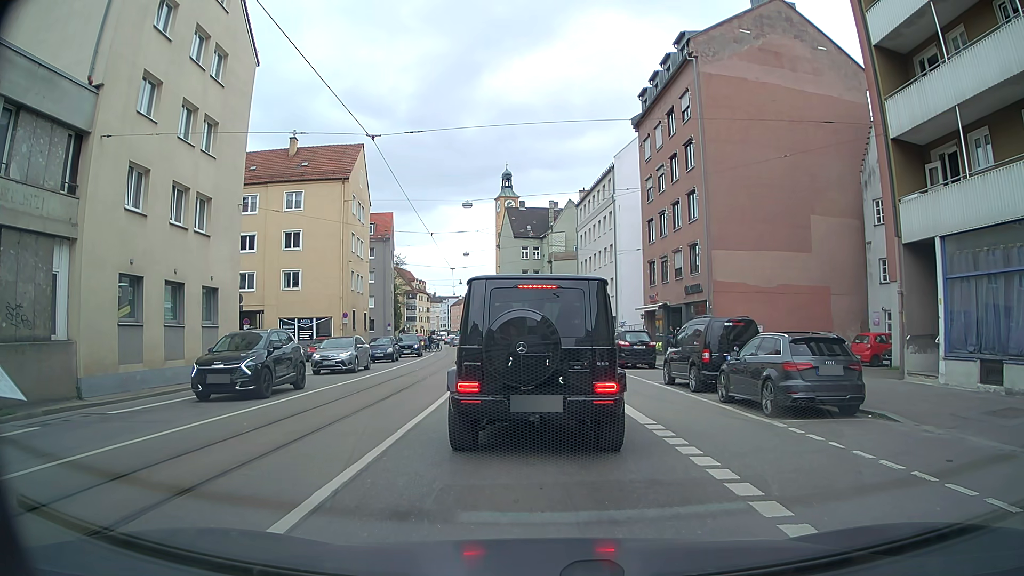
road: tertiary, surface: asphalt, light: Day
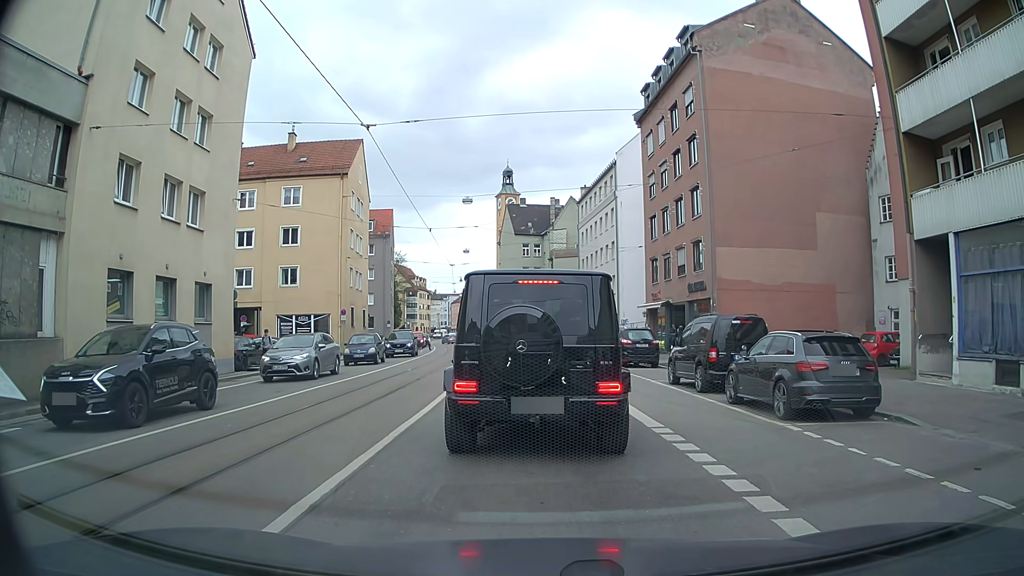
(0.0, +0.6) m; 0°
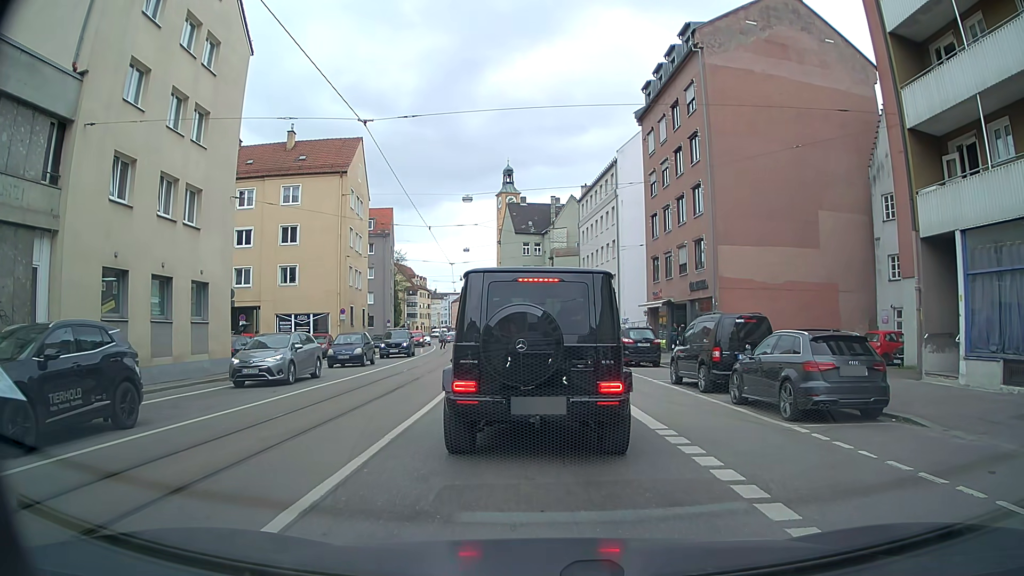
(0.0, +0.3) m; 0°
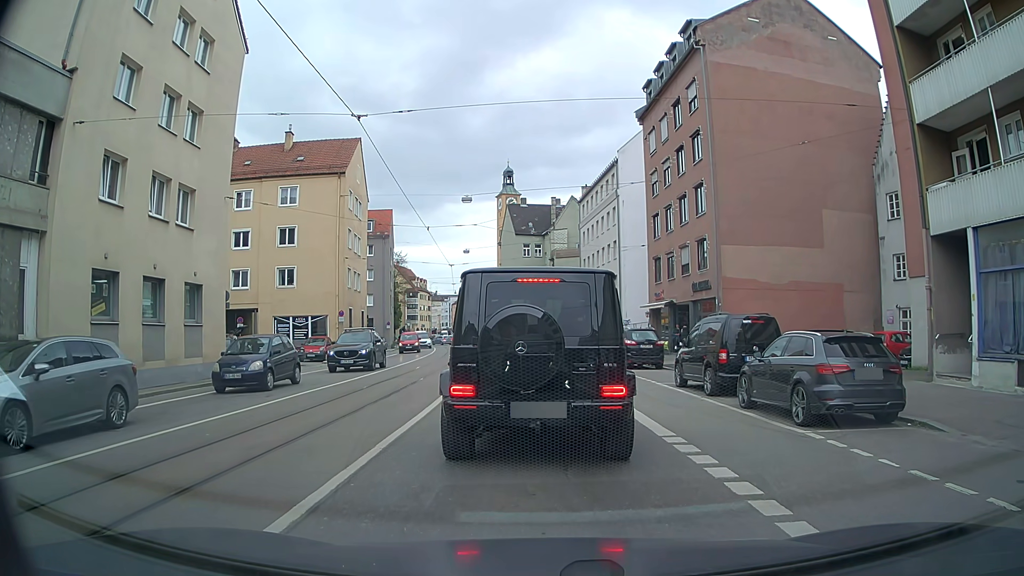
(0.0, +0.5) m; 0°
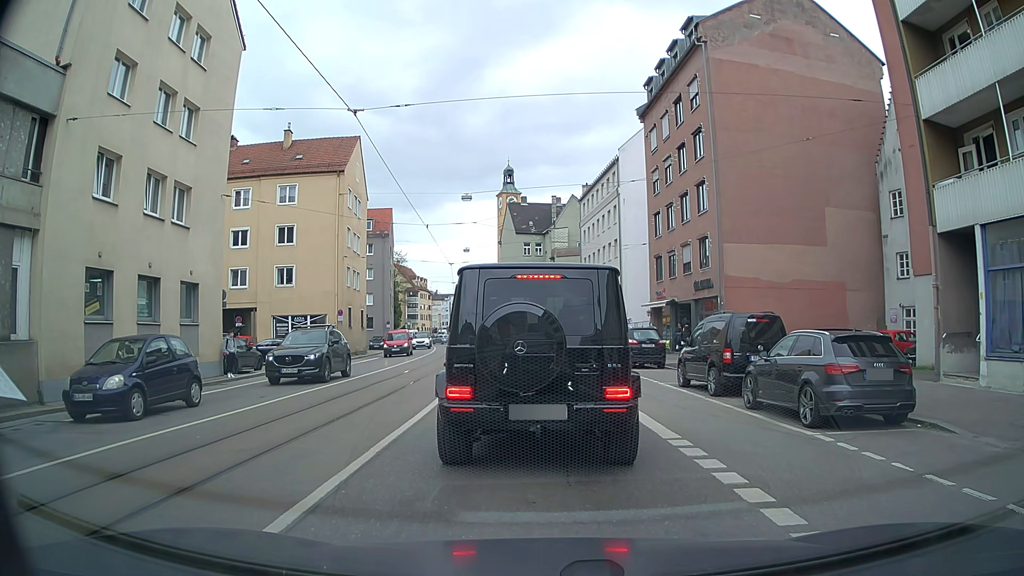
(0.0, +0.3) m; 0°
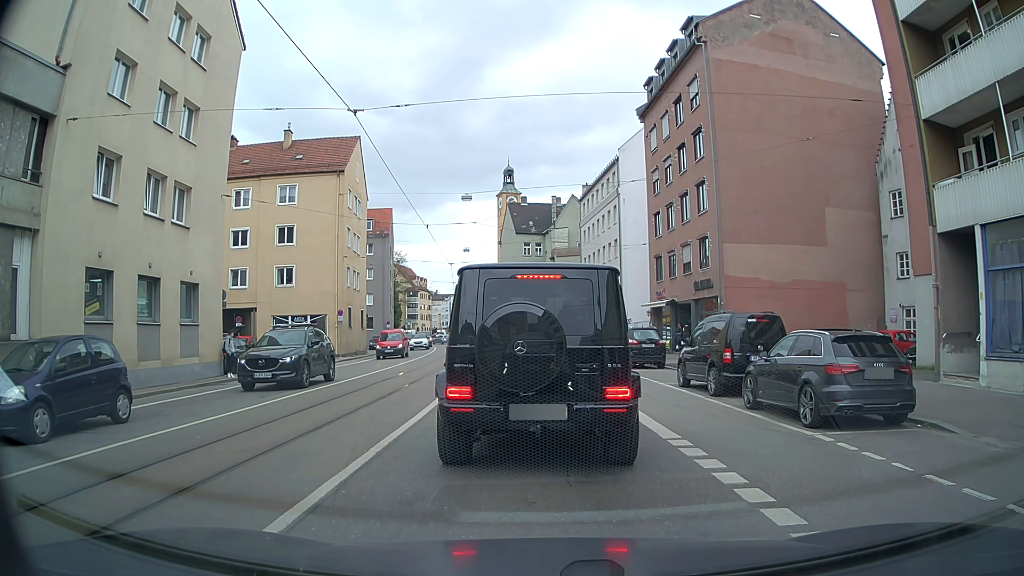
(0.0, 0.0) m; 0°
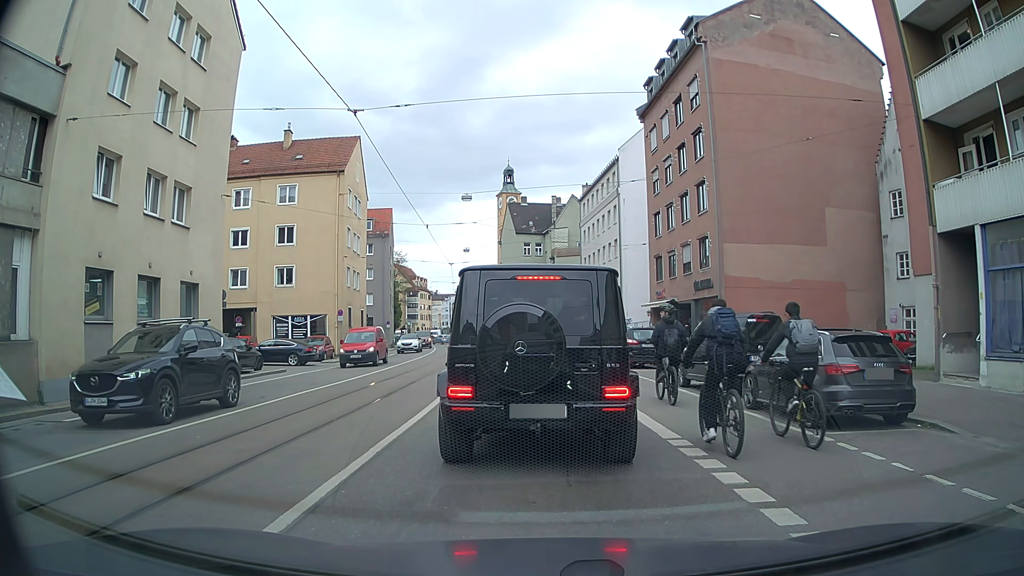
(0.0, 0.0) m; 0°
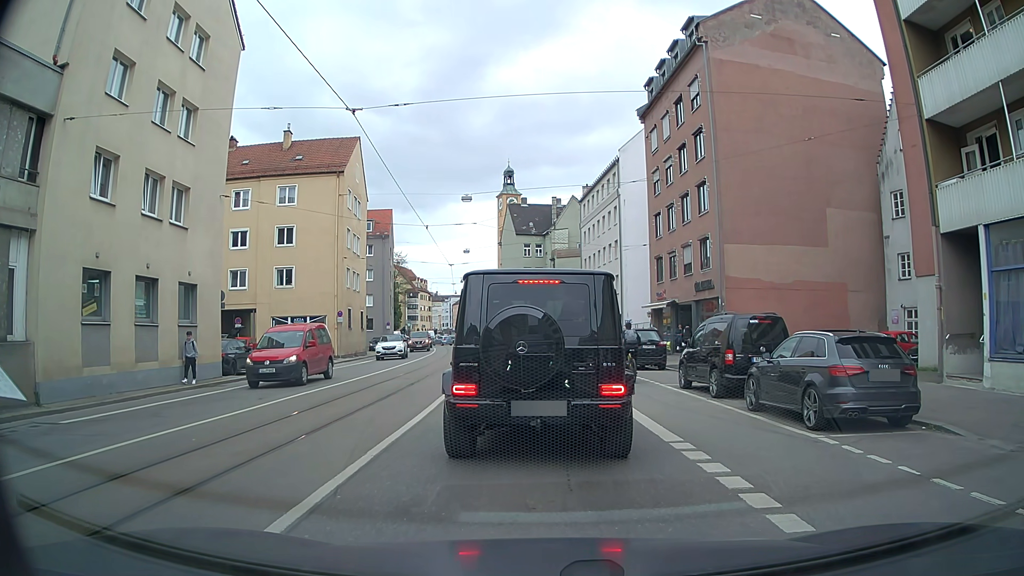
(0.0, +0.1) m; 0°
